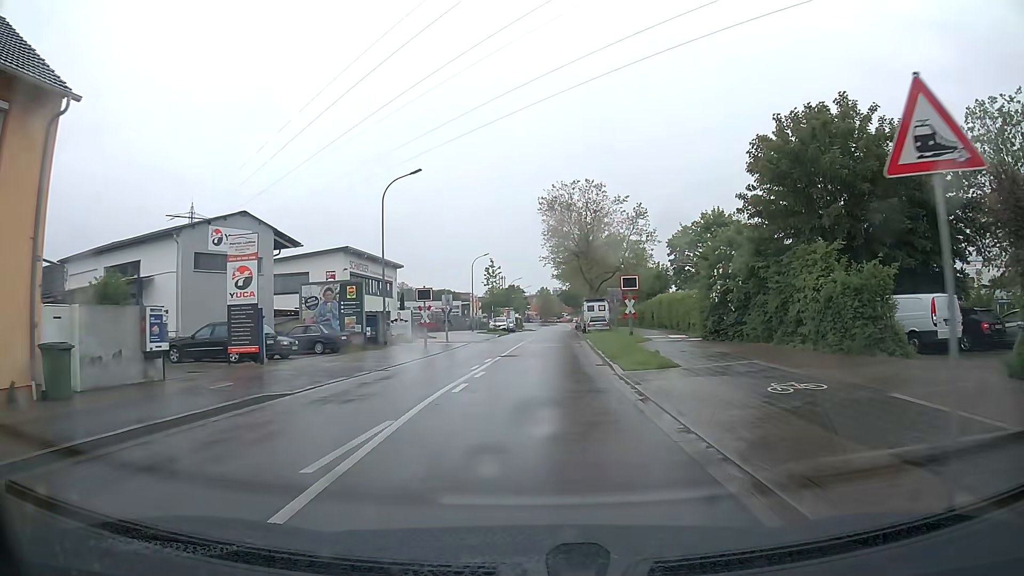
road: unclassified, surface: asphalt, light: Day
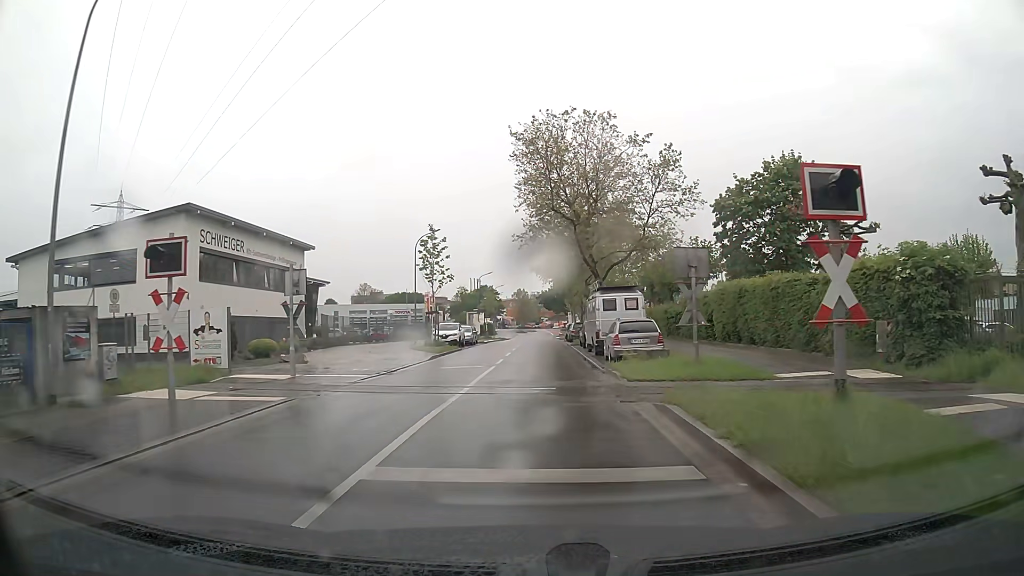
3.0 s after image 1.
(+0.6, +26.0) m; +2°
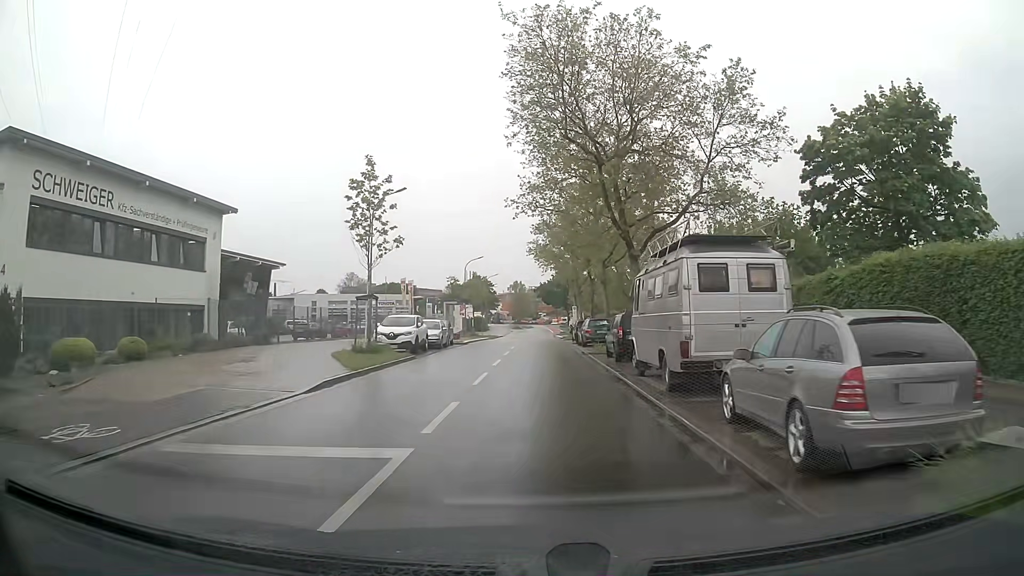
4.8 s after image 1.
(0.0, +15.3) m; 0°
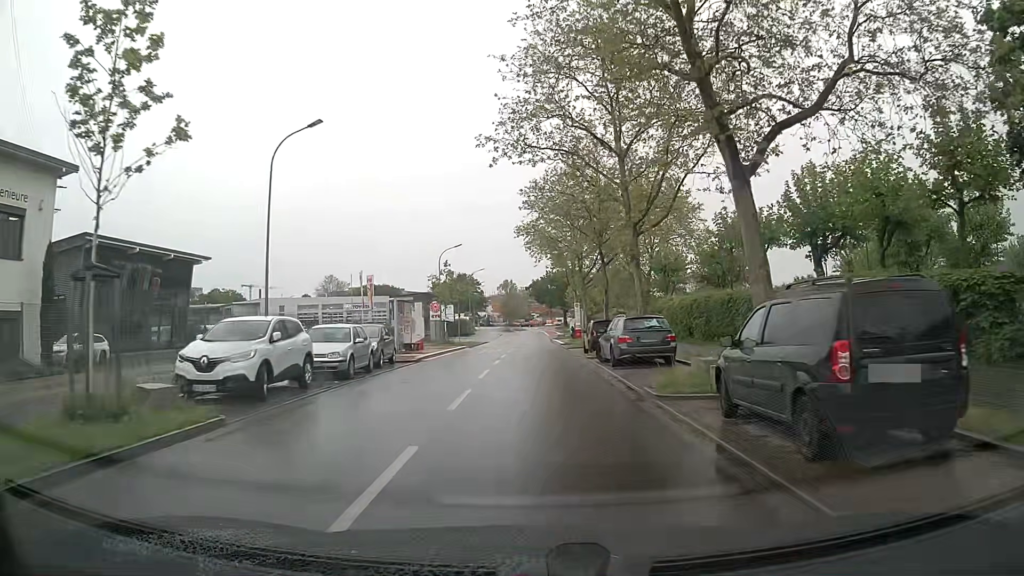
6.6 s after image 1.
(0.0, +15.8) m; +1°
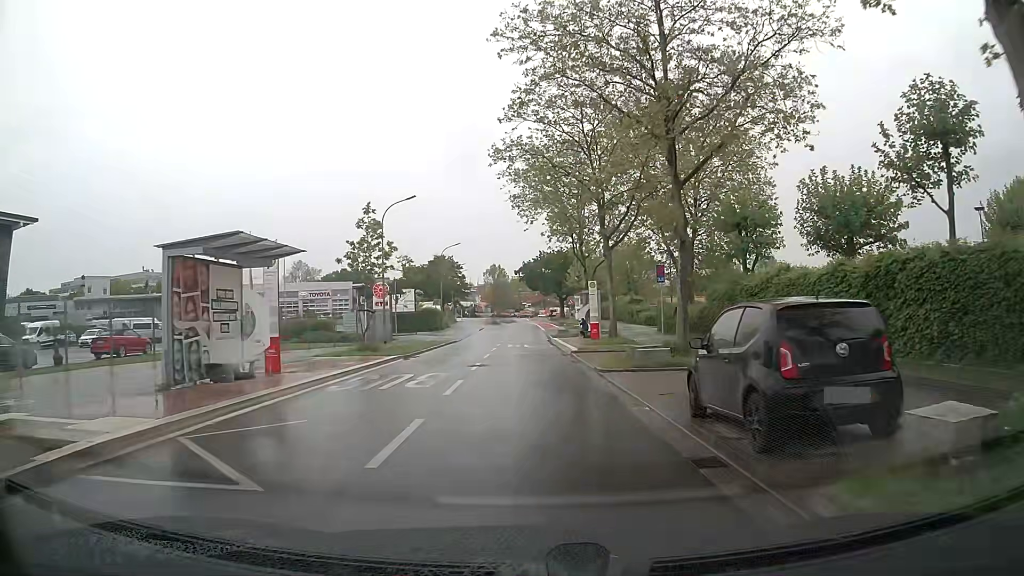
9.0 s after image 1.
(+0.1, +22.2) m; 0°
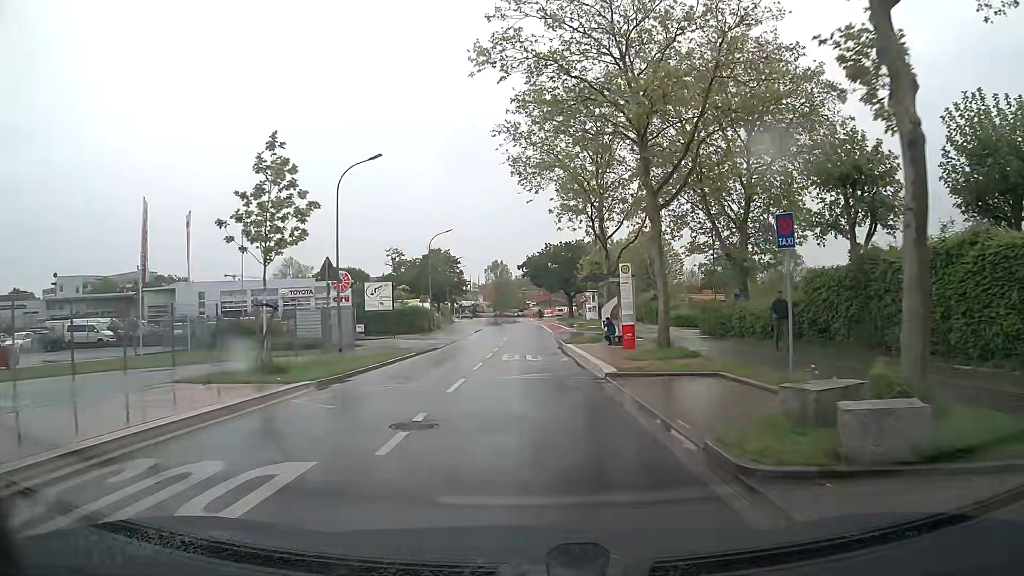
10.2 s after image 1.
(0.0, +11.5) m; 0°
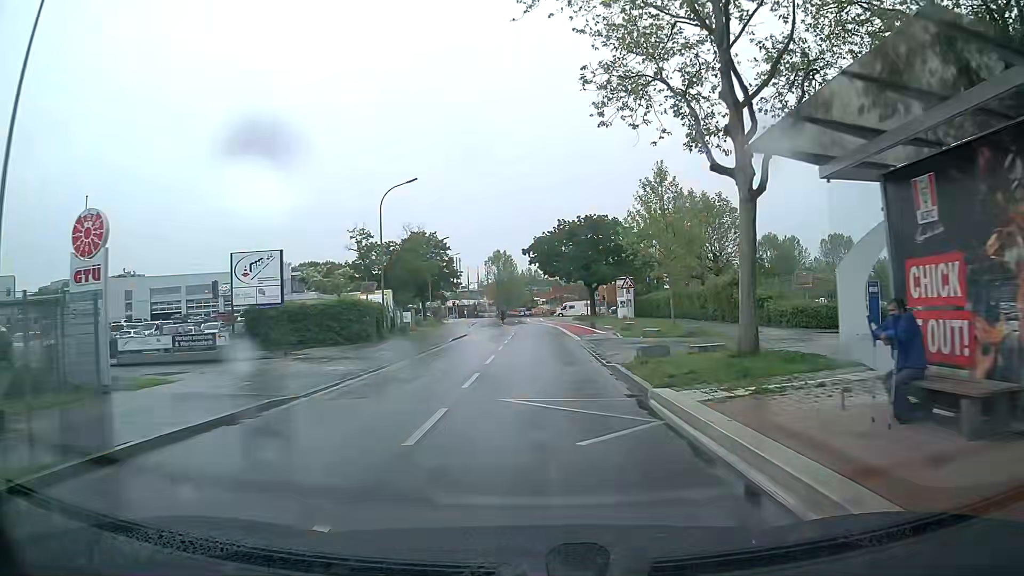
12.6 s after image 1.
(-0.4, +23.5) m; -1°
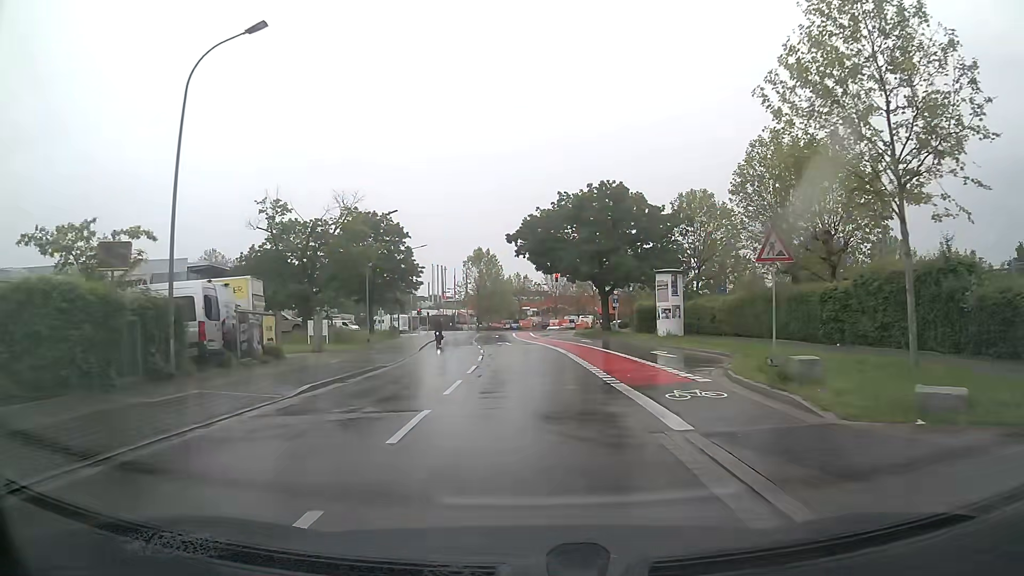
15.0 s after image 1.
(0.0, +23.6) m; 0°
